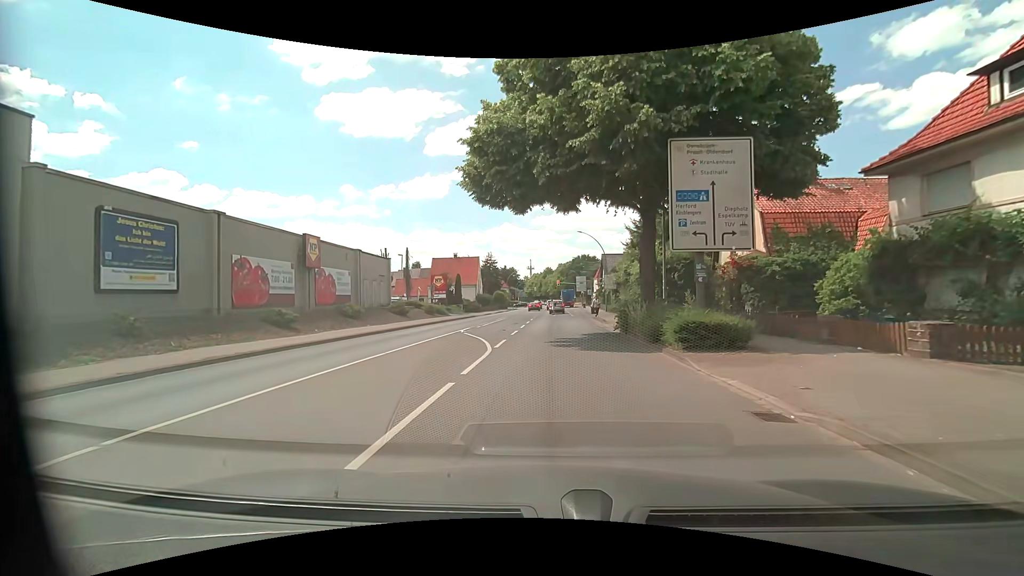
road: primary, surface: asphalt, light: Day
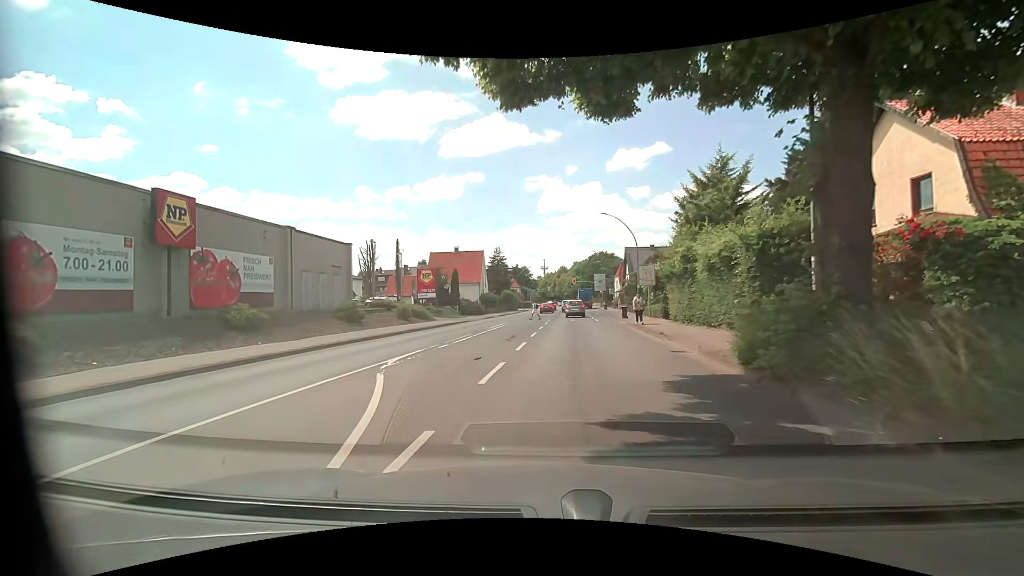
(0.0, +12.5) m; -1°
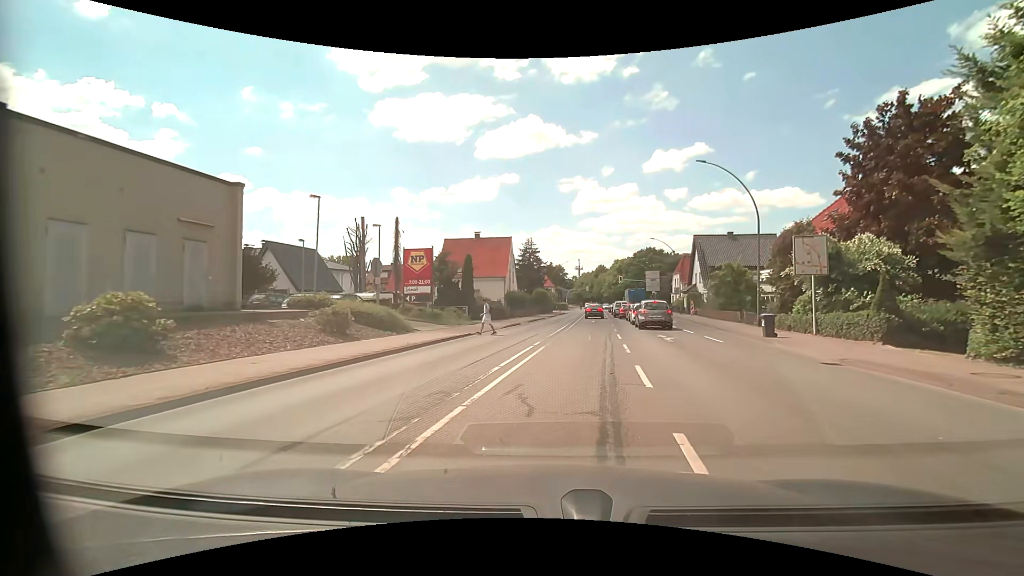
(-1.3, +18.0) m; -3°
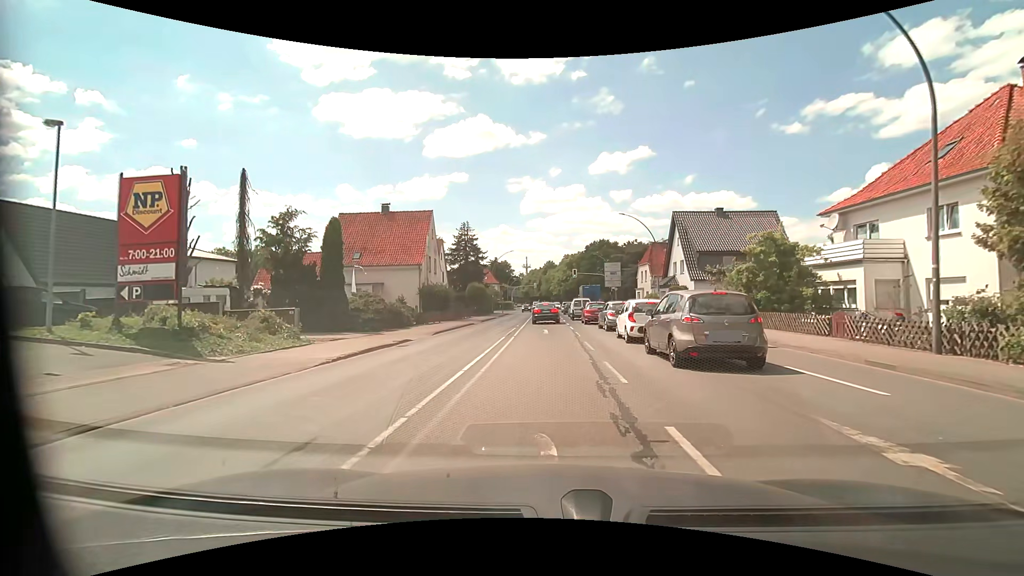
(+1.1, +17.8) m; +6°
(0, +10) (0, +20) (0, +30) (0, +40) (-1, +50) (-1, +60) (-1, +70) (-1, +80) (-1, +90) (0, +100) m
